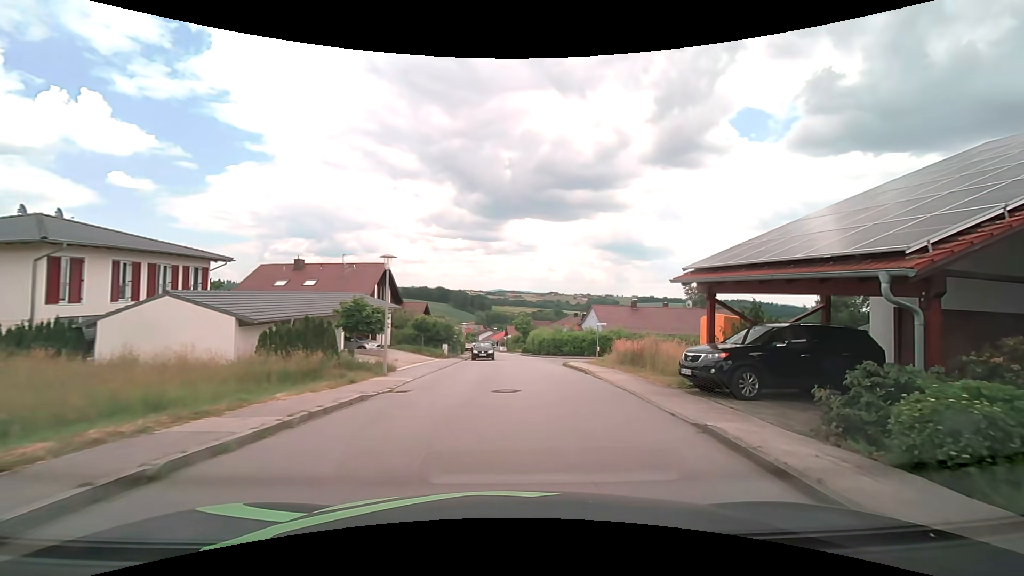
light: Day
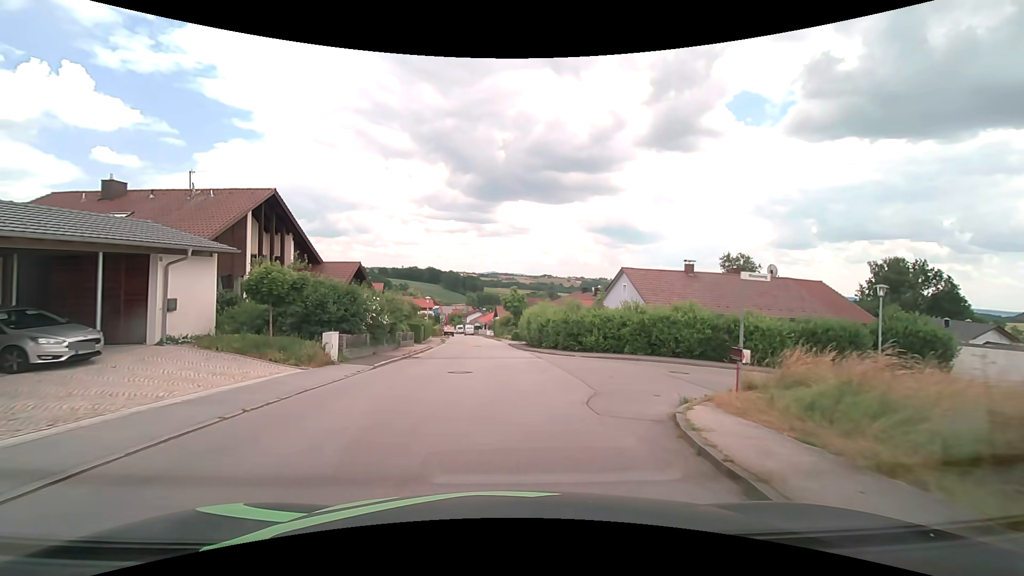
(+1.2, +22.8) m; +2°
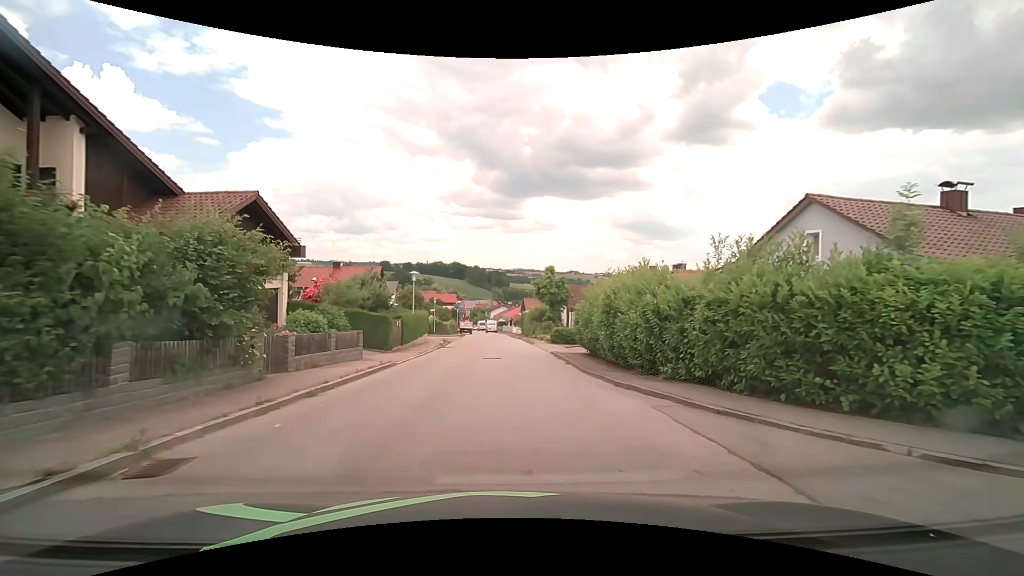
(-0.7, +20.0) m; -4°
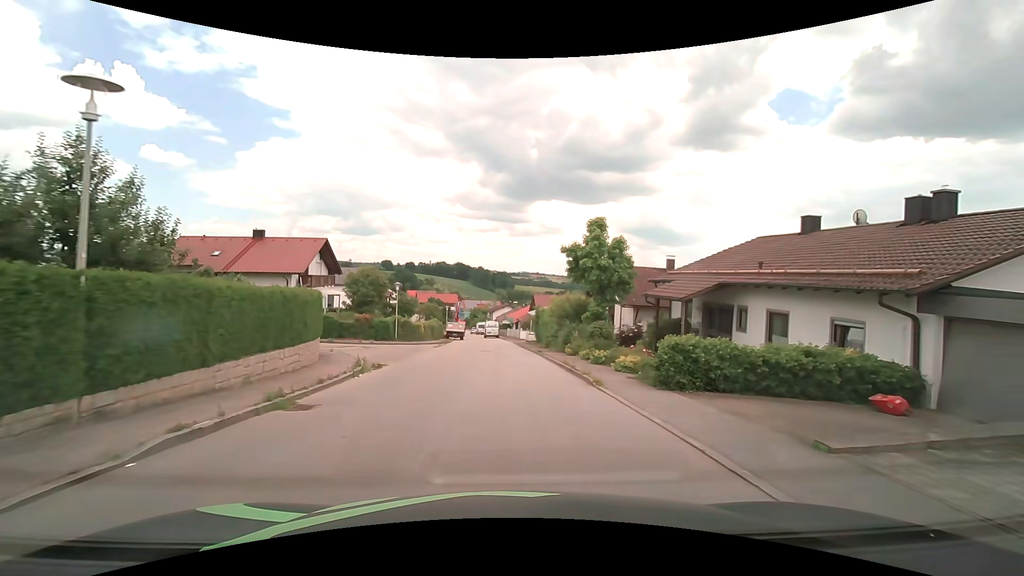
(0.0, +23.7) m; 0°
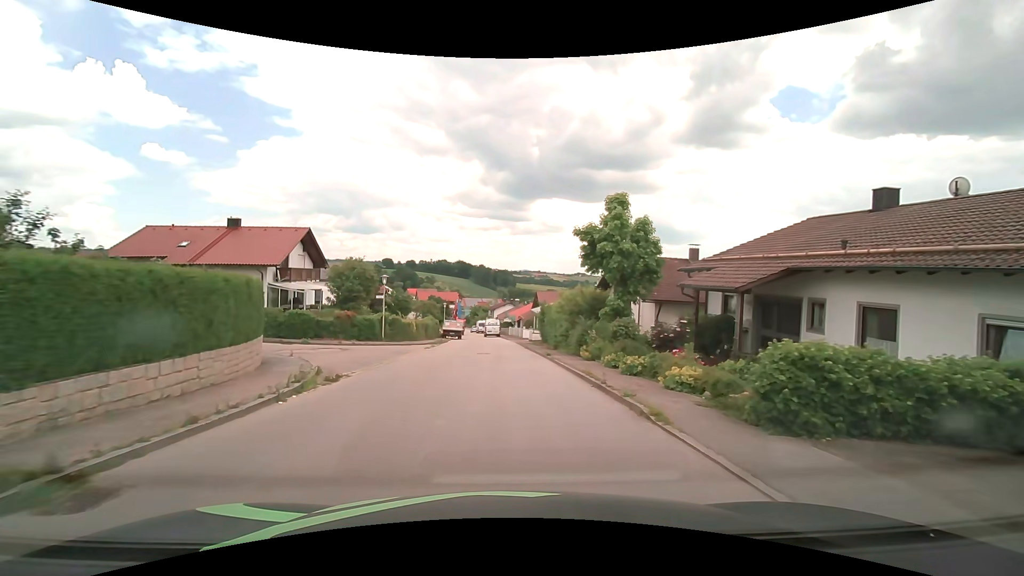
(0.0, +4.5) m; 0°
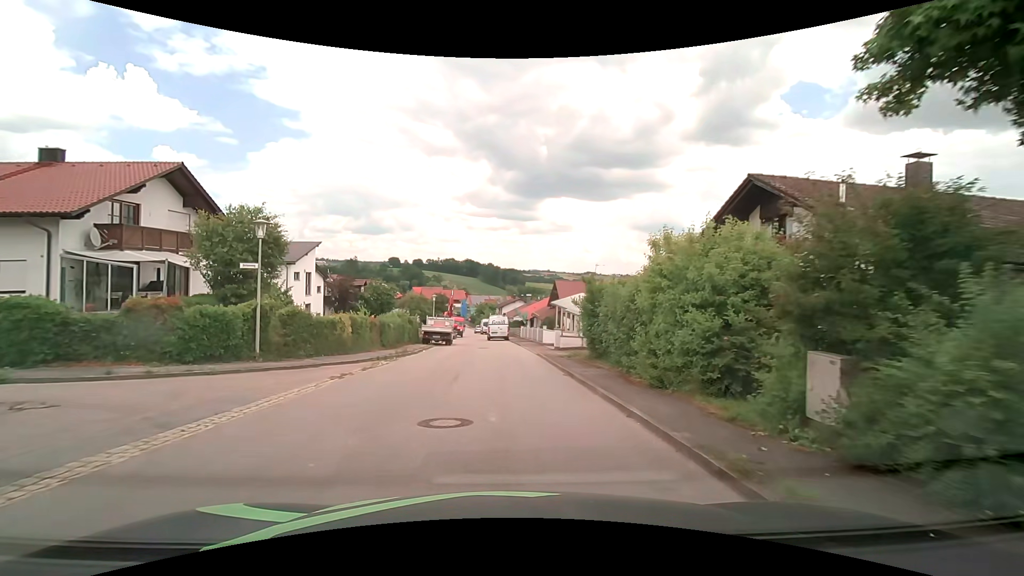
(-0.2, +18.1) m; -1°
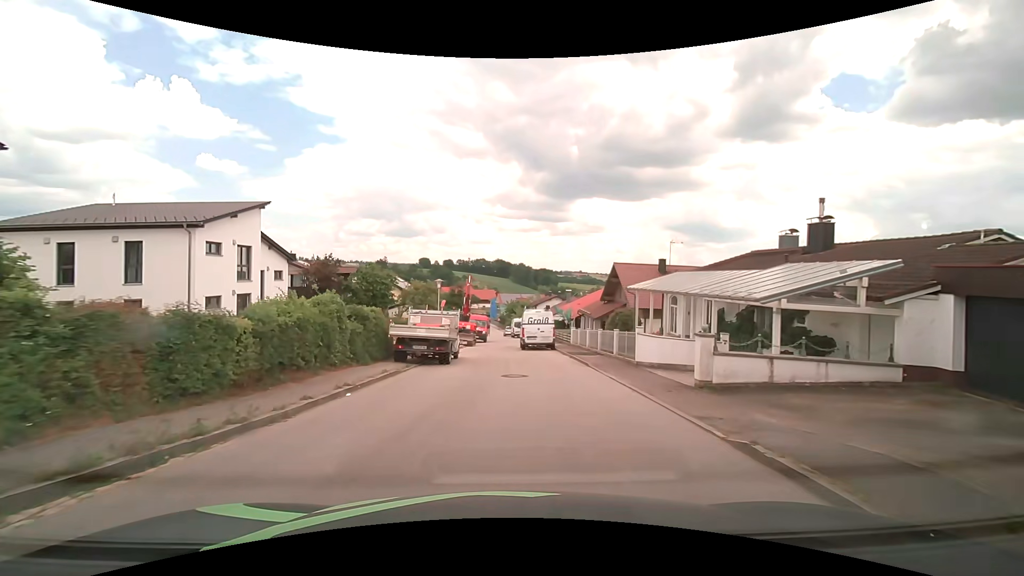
(-0.7, +18.1) m; -4°
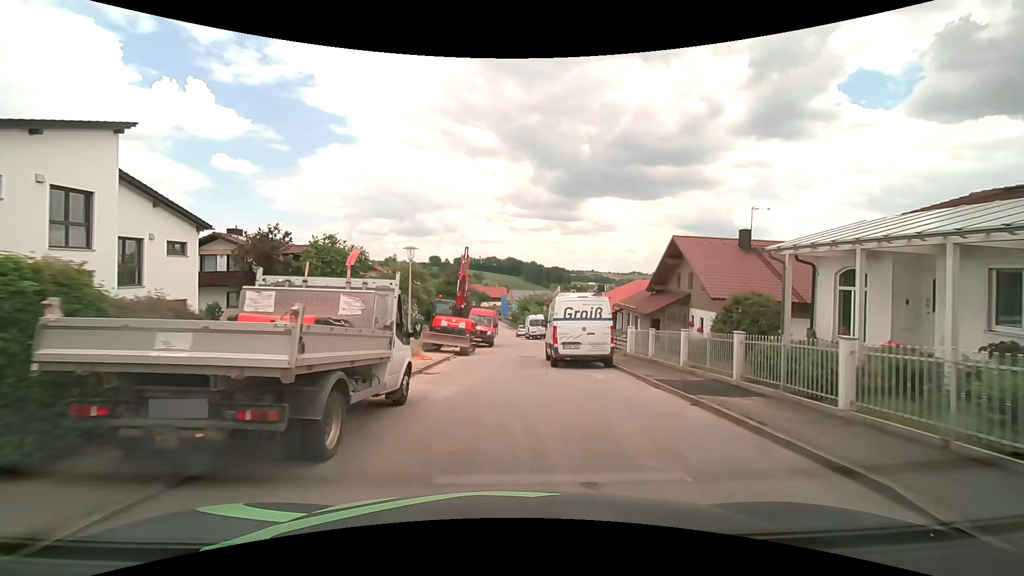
(0.0, +13.6) m; -1°
